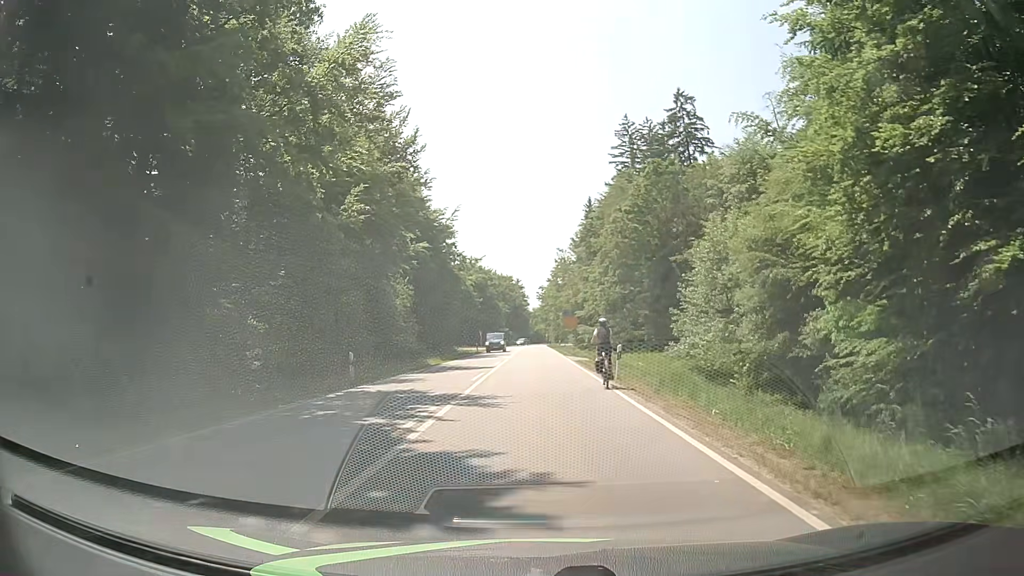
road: secondary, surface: asphalt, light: Day
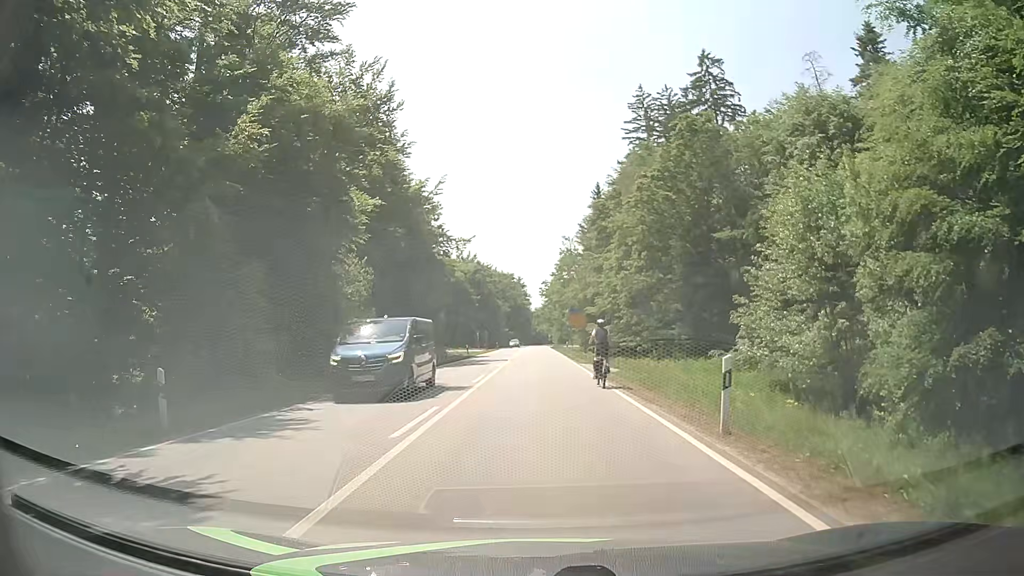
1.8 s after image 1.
(+0.1, +12.0) m; +1°
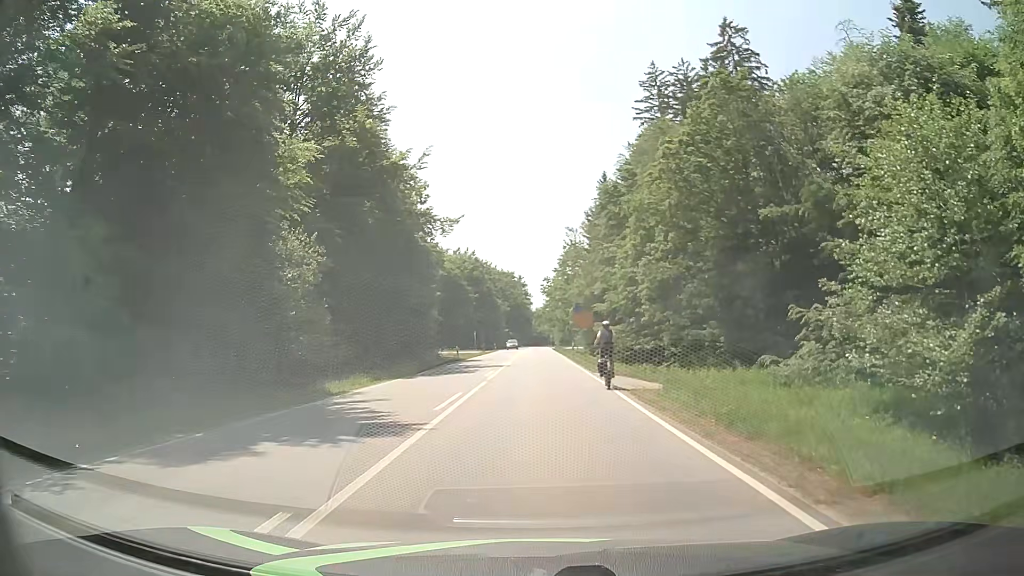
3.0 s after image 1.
(0.0, +8.2) m; +1°
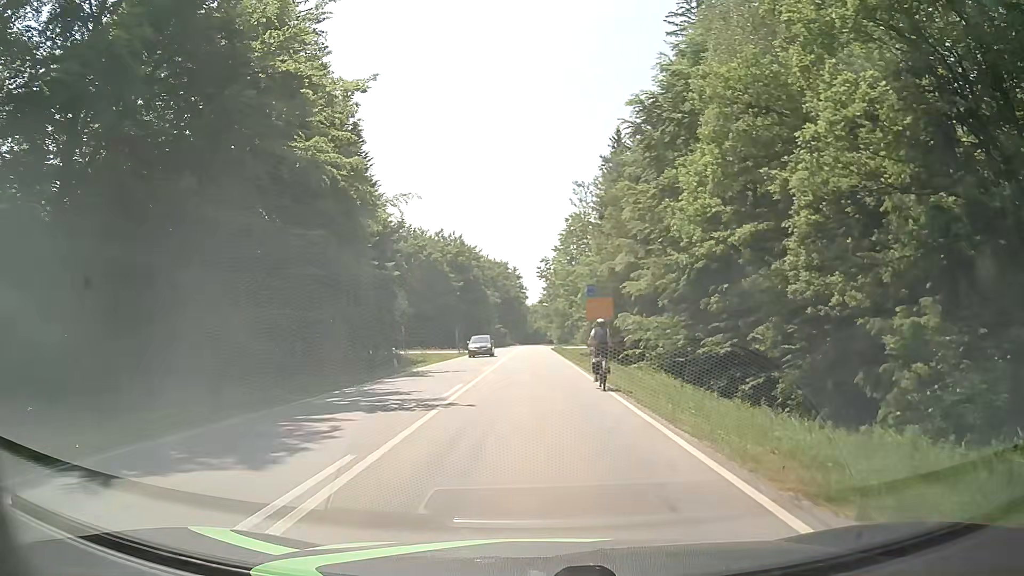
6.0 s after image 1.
(-0.3, +21.4) m; -1°
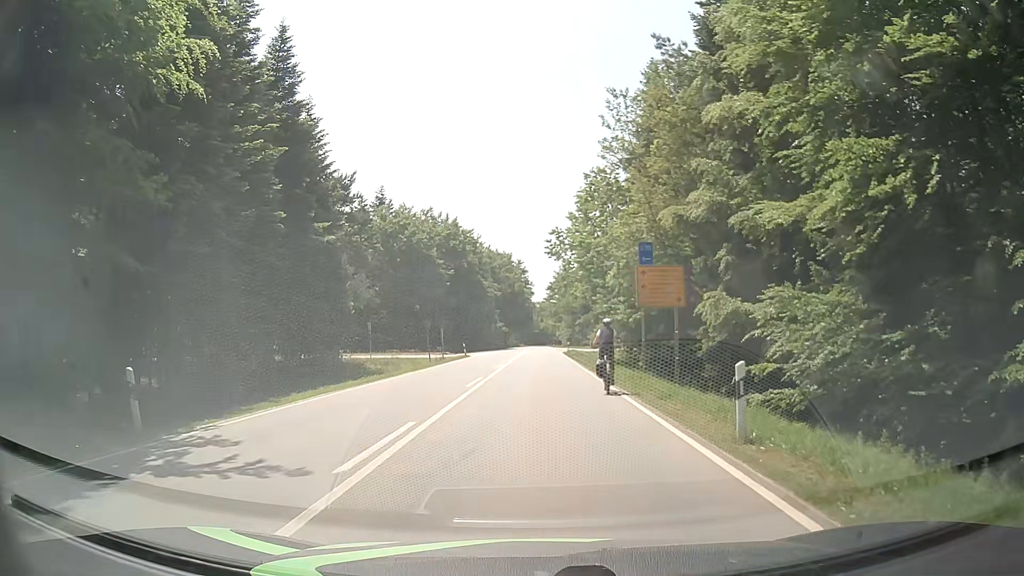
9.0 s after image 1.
(0.0, +20.9) m; 0°
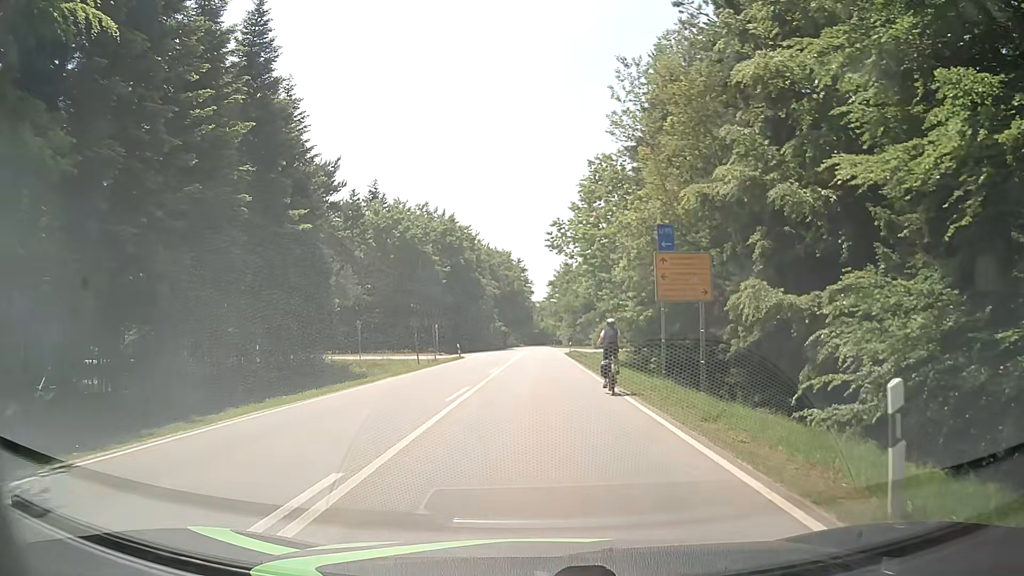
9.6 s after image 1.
(0.0, +4.1) m; +1°
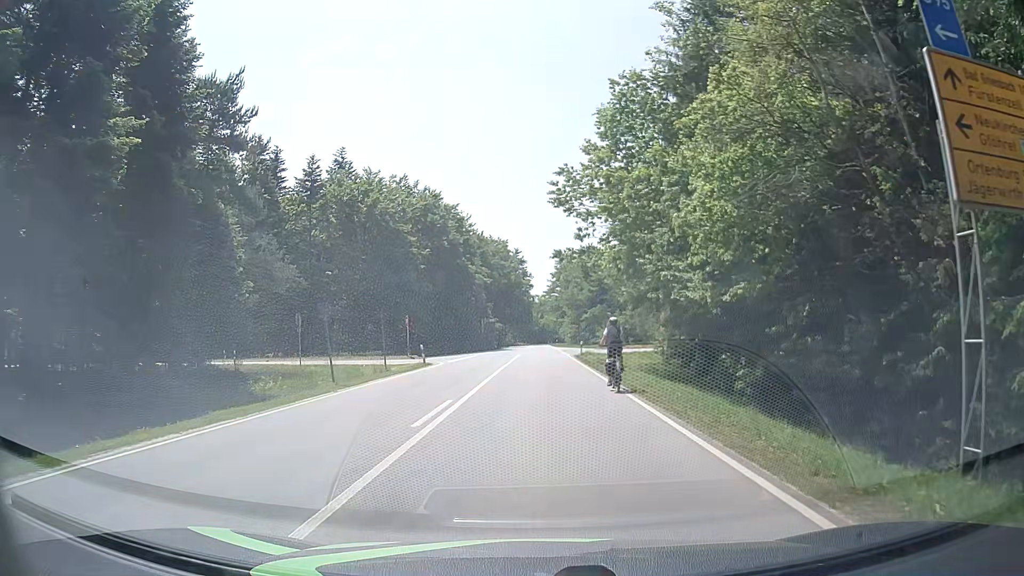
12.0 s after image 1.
(-0.2, +16.3) m; 0°
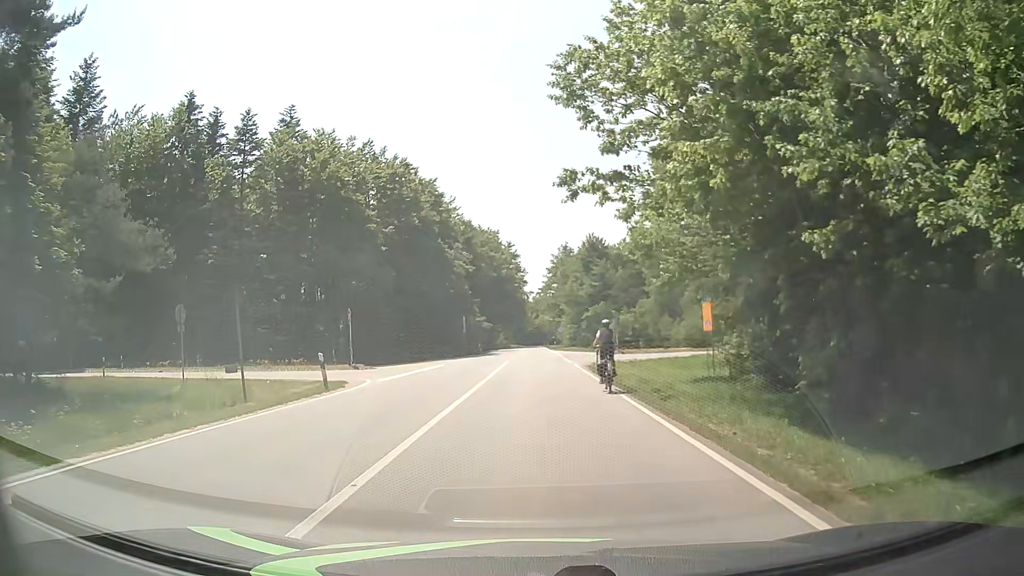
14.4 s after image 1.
(0.0, +16.1) m; +1°
